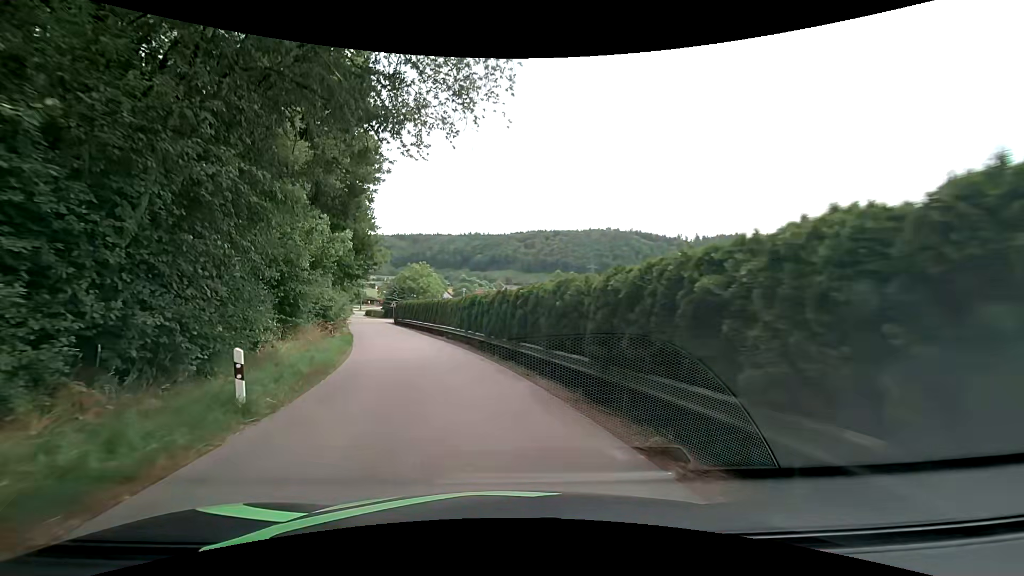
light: Day
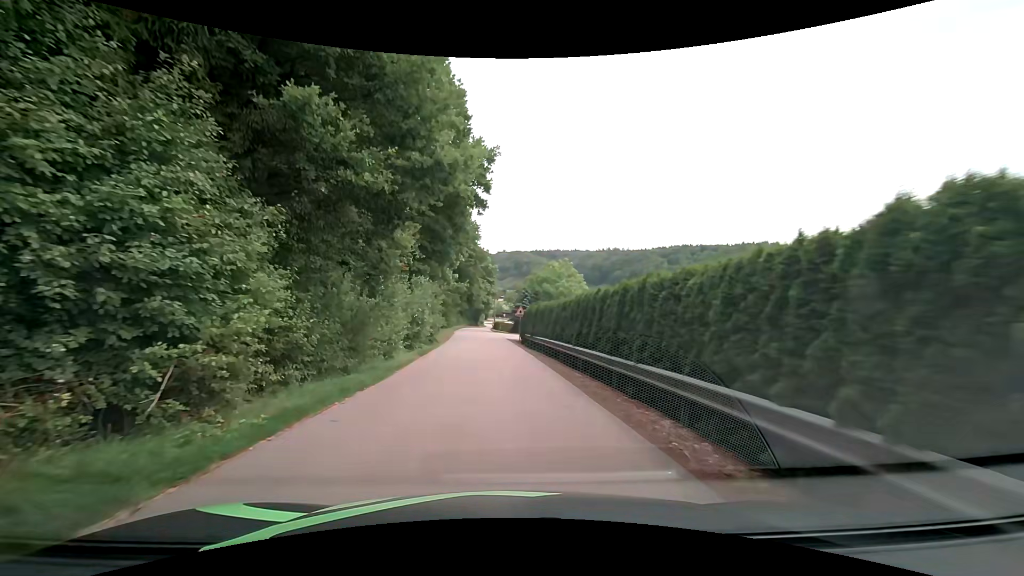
(-4.2, +23.8) m; -15°
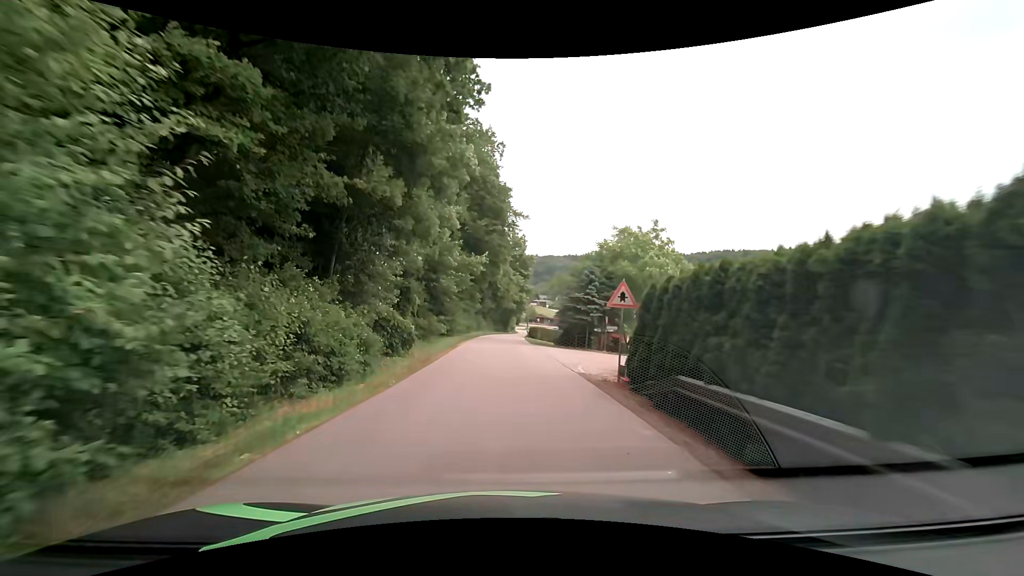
(-1.5, +26.6) m; -5°
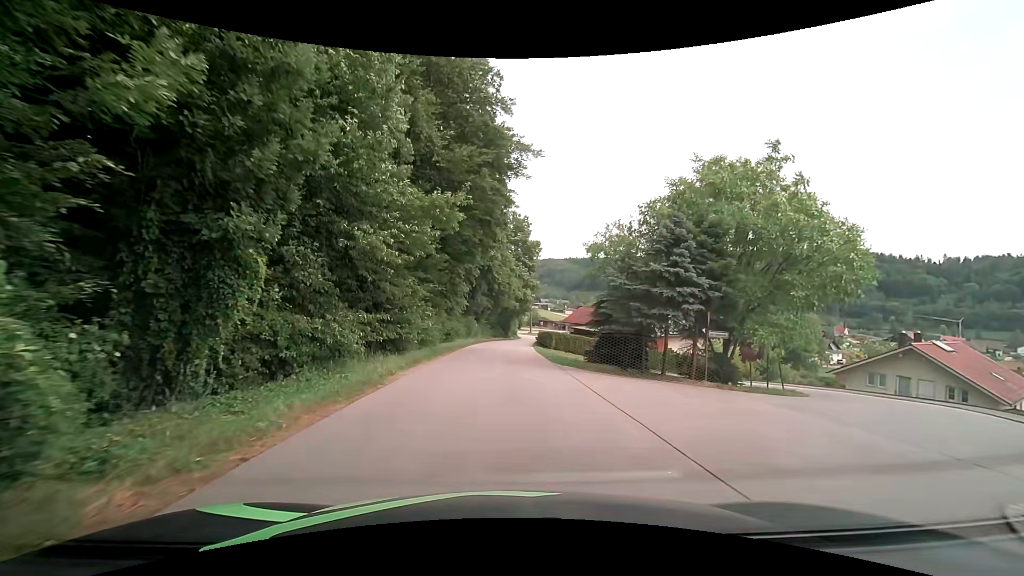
(+0.1, +16.9) m; 0°
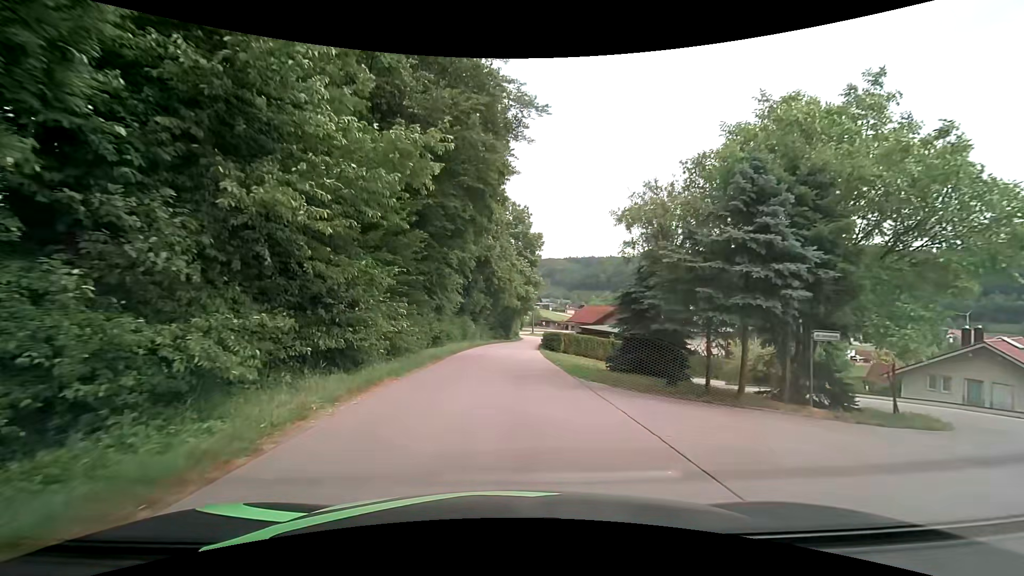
(0.0, +5.7) m; -1°
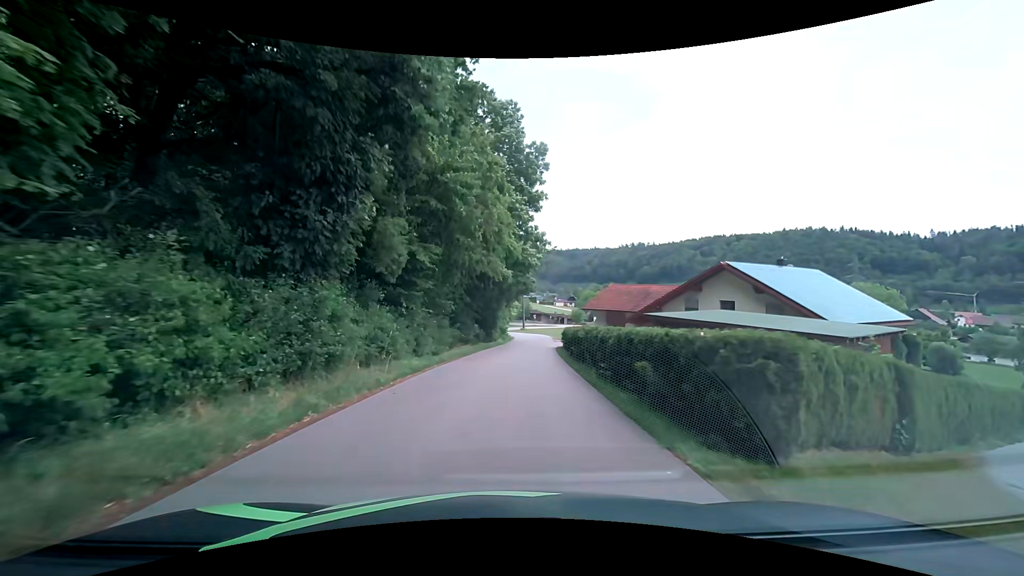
(+0.5, +29.4) m; +3°
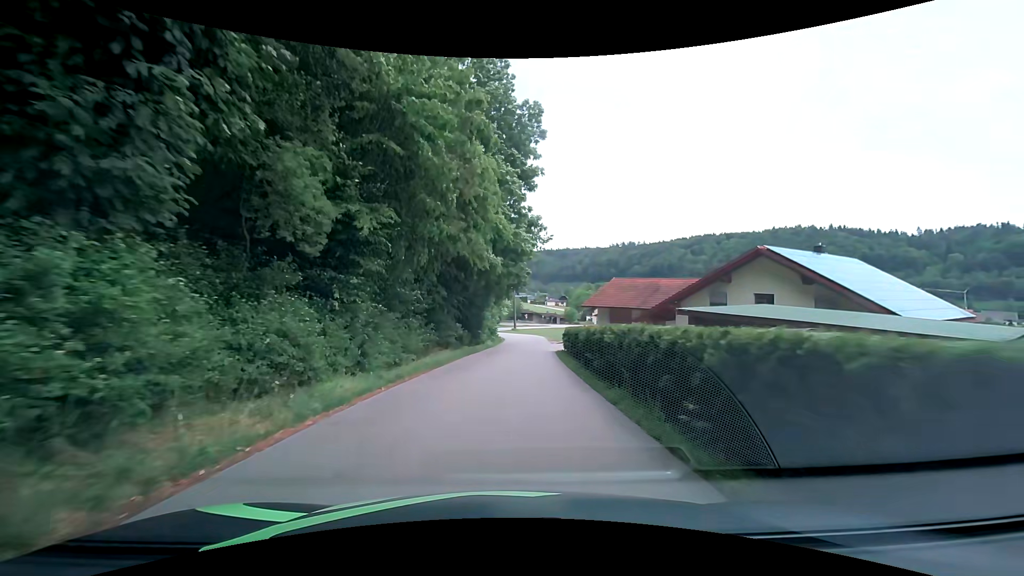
(0.0, +6.0) m; +1°
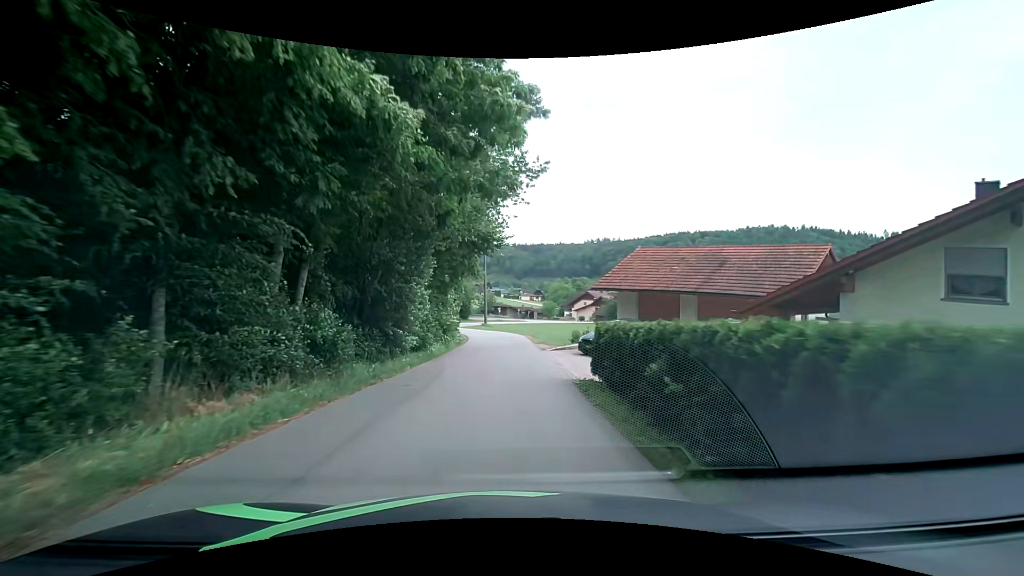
(+0.5, +17.4) m; +3°
(0, +10) (0, +20) (0, +30) (0, +40) (-1, +50) (-3, +60) (-6, +69) (-8, +79) (-8, +89) (-5, +99) m
